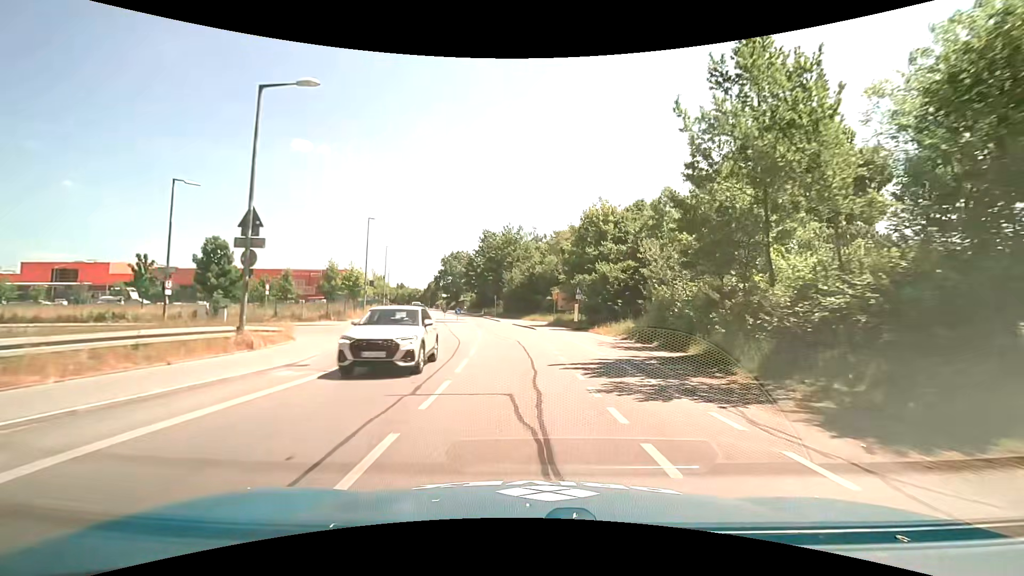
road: tertiary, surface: asphalt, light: Day
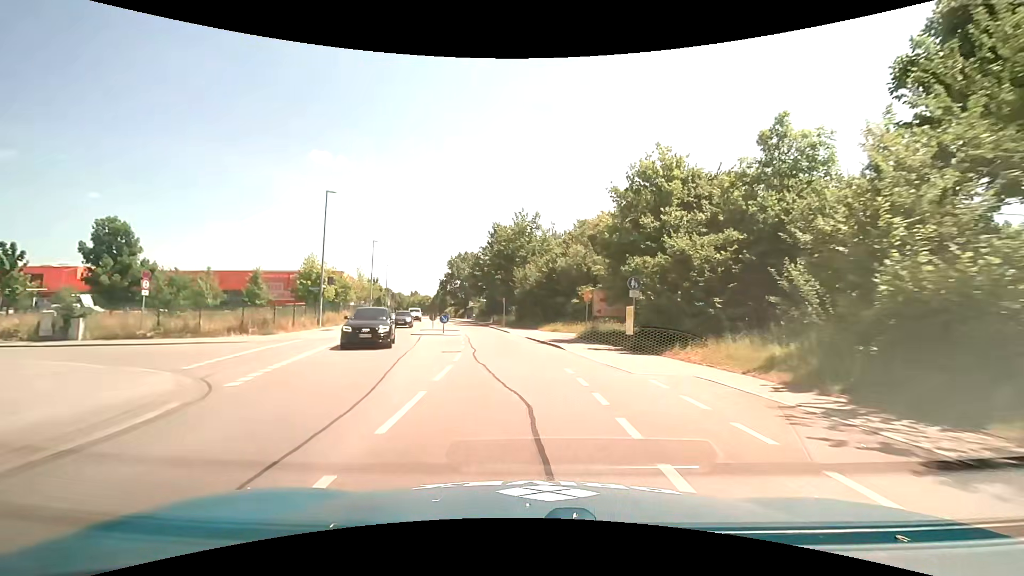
(-0.2, +14.8) m; -2°
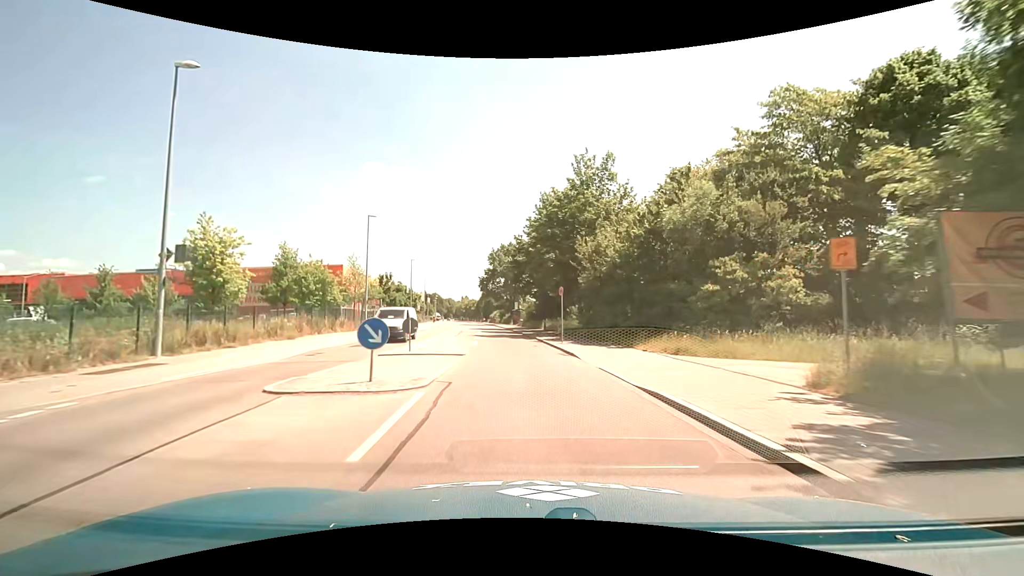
(-1.1, +21.5) m; -6°
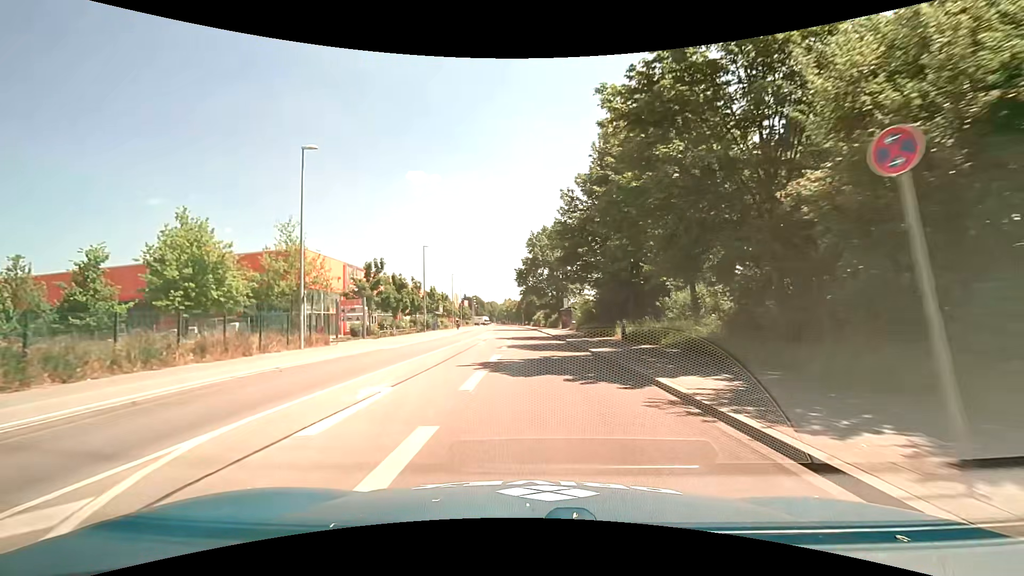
(-1.0, +20.8) m; -6°
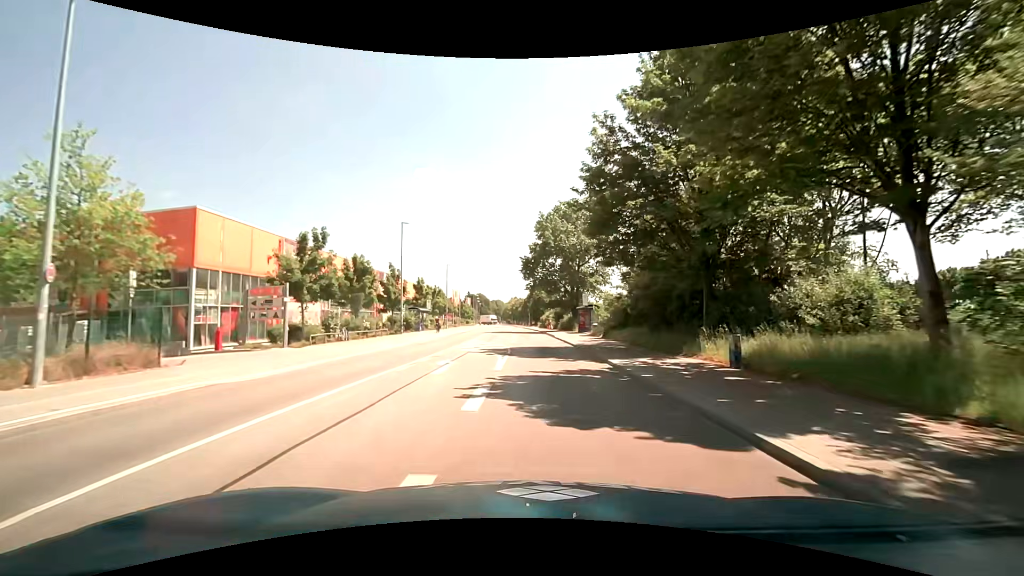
(-0.1, +13.9) m; -1°
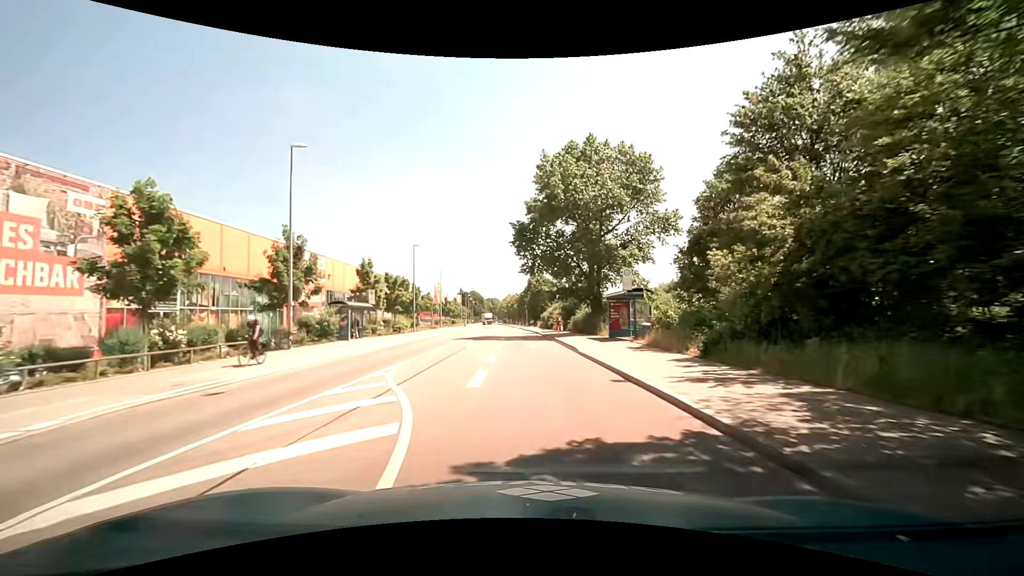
(+0.3, +20.9) m; +1°
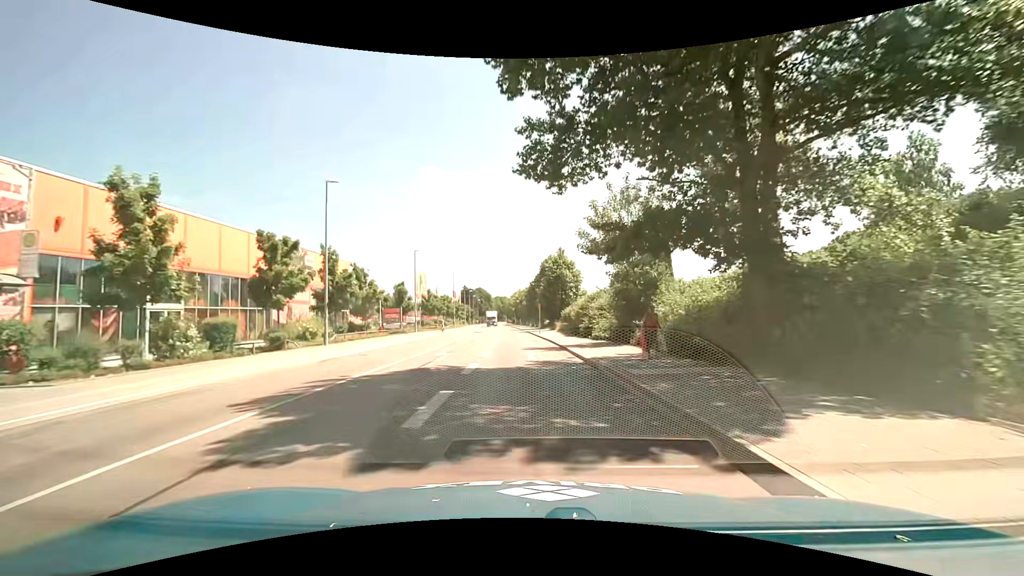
(-0.2, +27.7) m; -2°
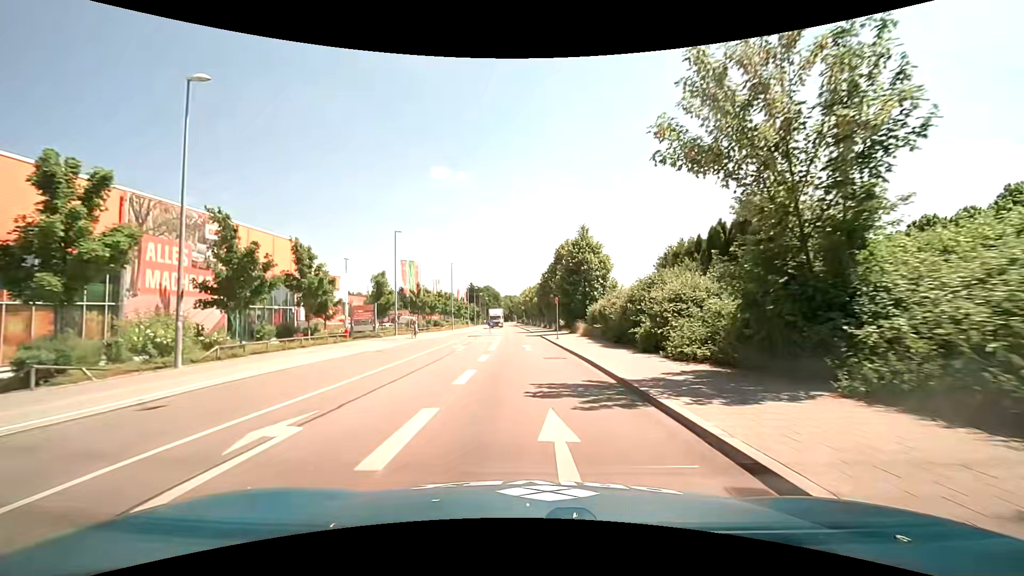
(-0.1, +13.8) m; -1°
